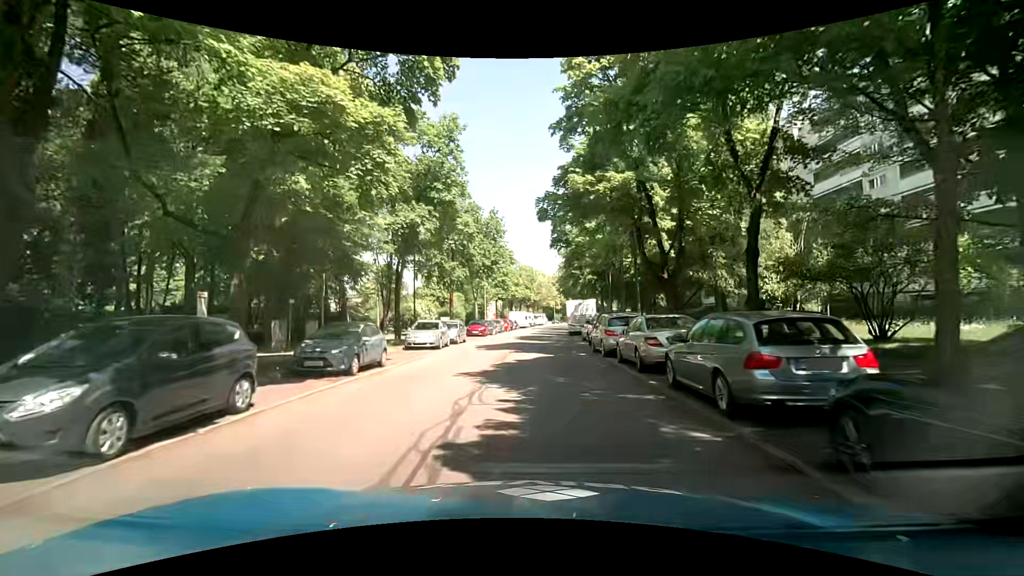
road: residential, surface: asphalt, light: Day
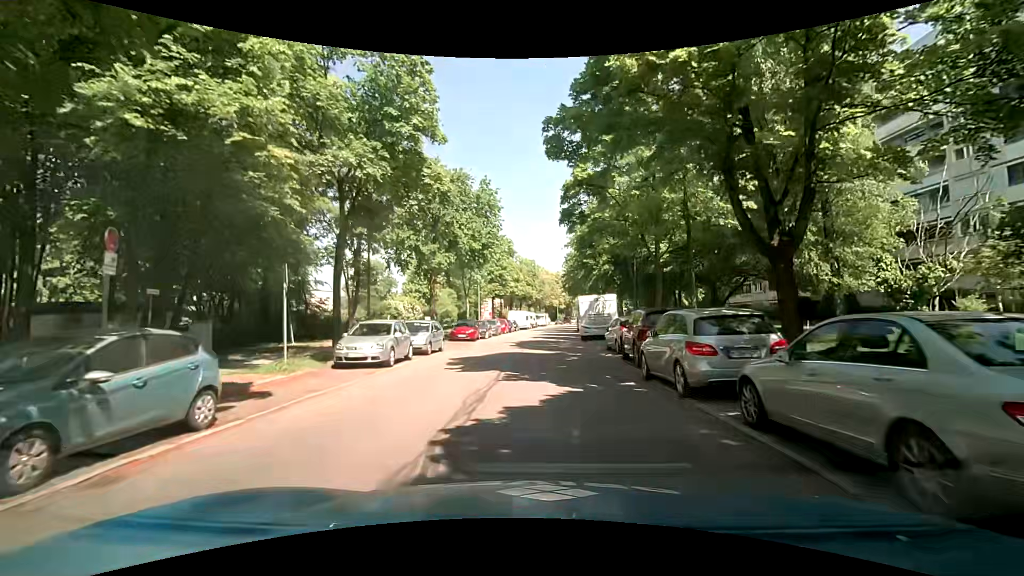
(-0.1, +9.1) m; 0°
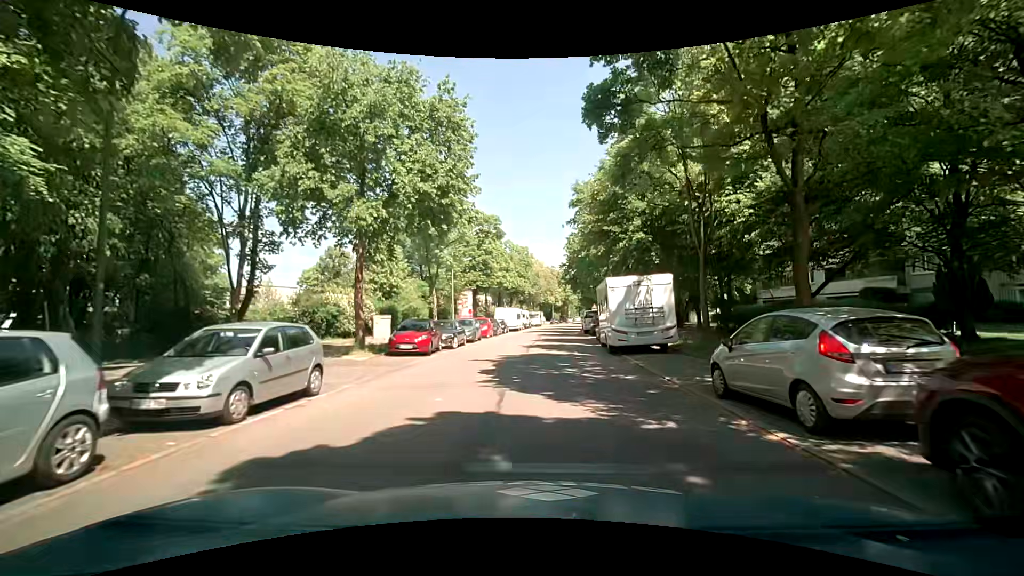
(0.0, +13.4) m; +2°
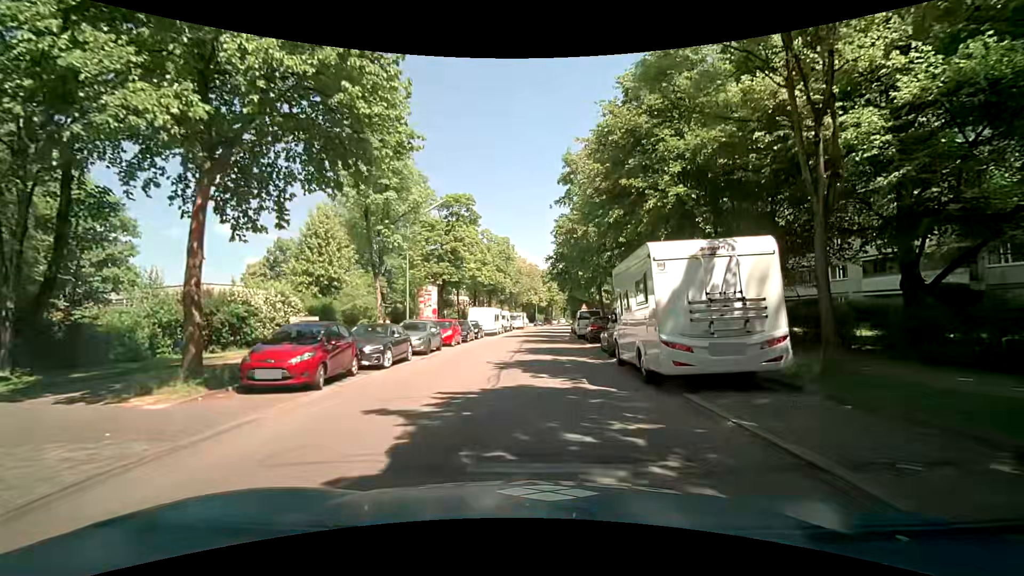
(+0.1, +8.9) m; +2°
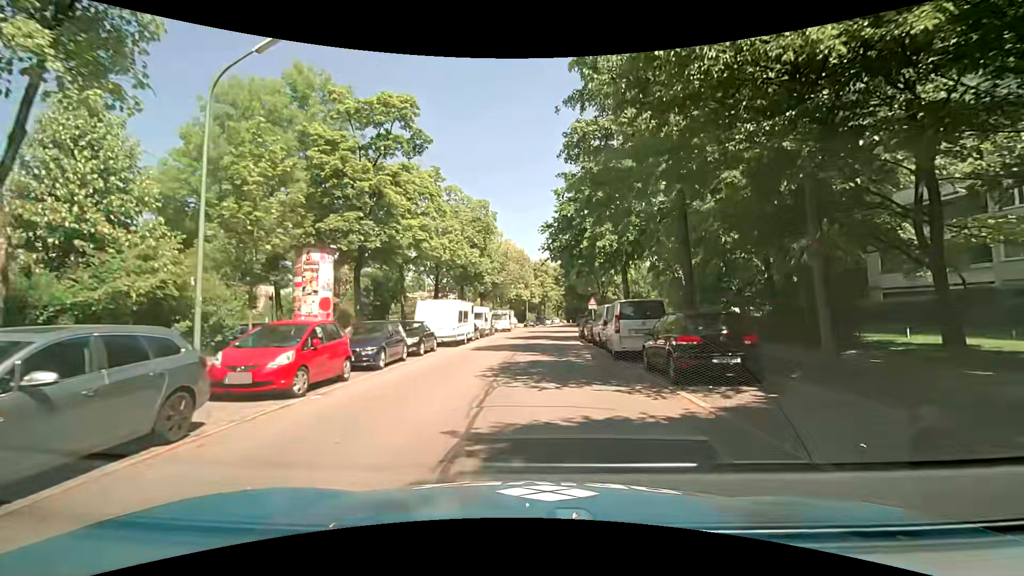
(0.0, +17.4) m; 0°
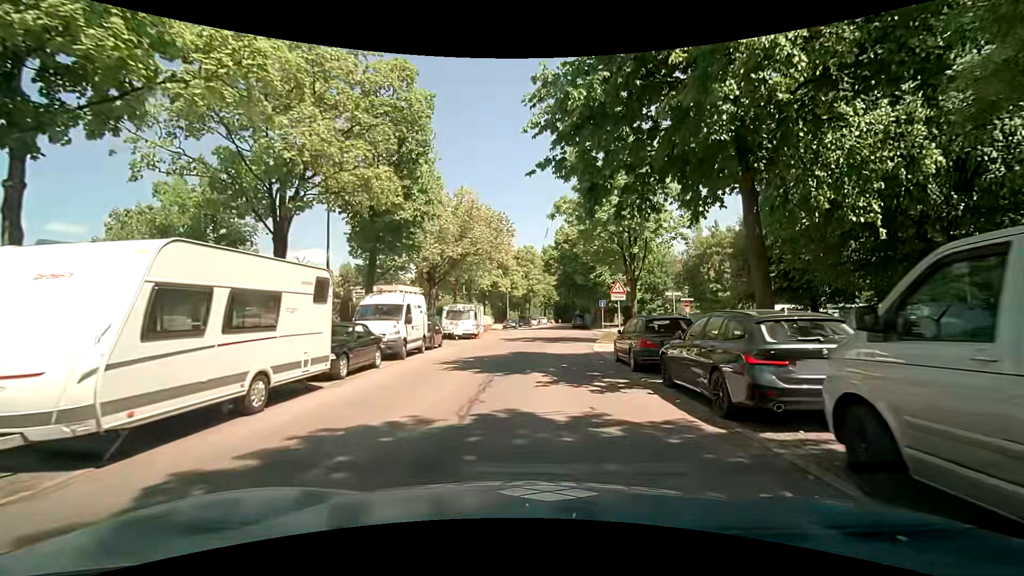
(+0.6, +20.7) m; +2°
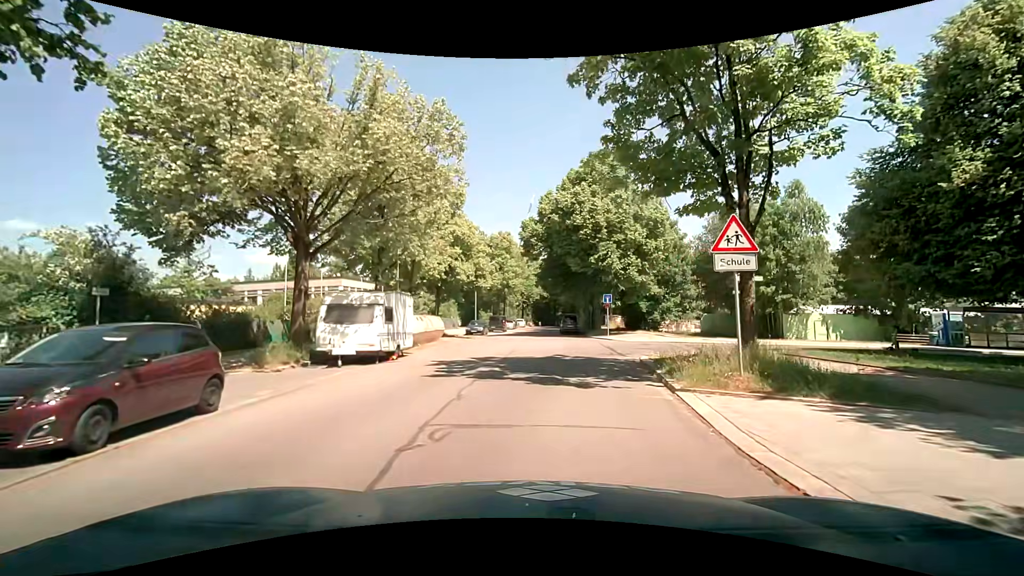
(+0.5, +17.0) m; +4°
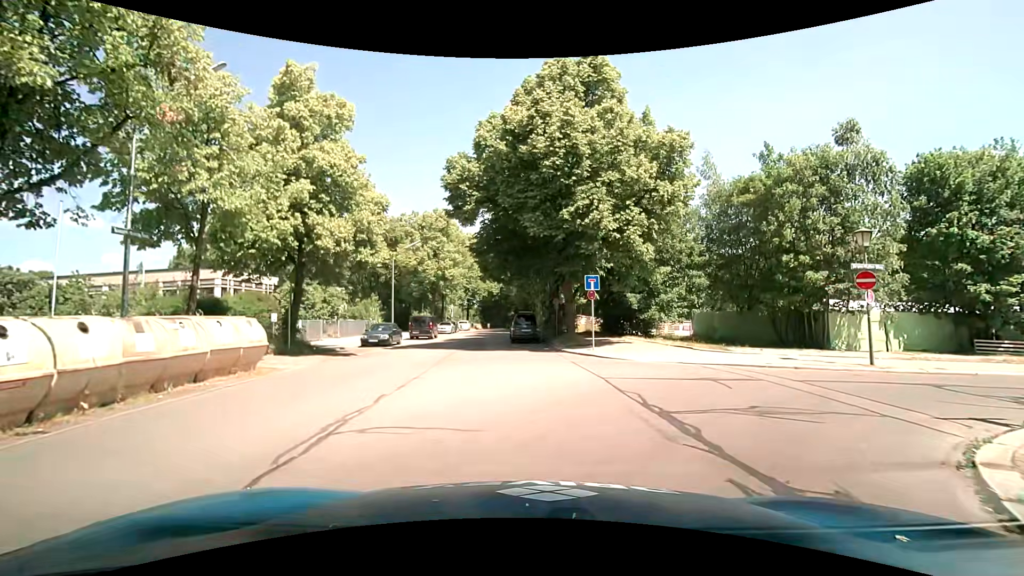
(+1.0, +16.5) m; +6°
